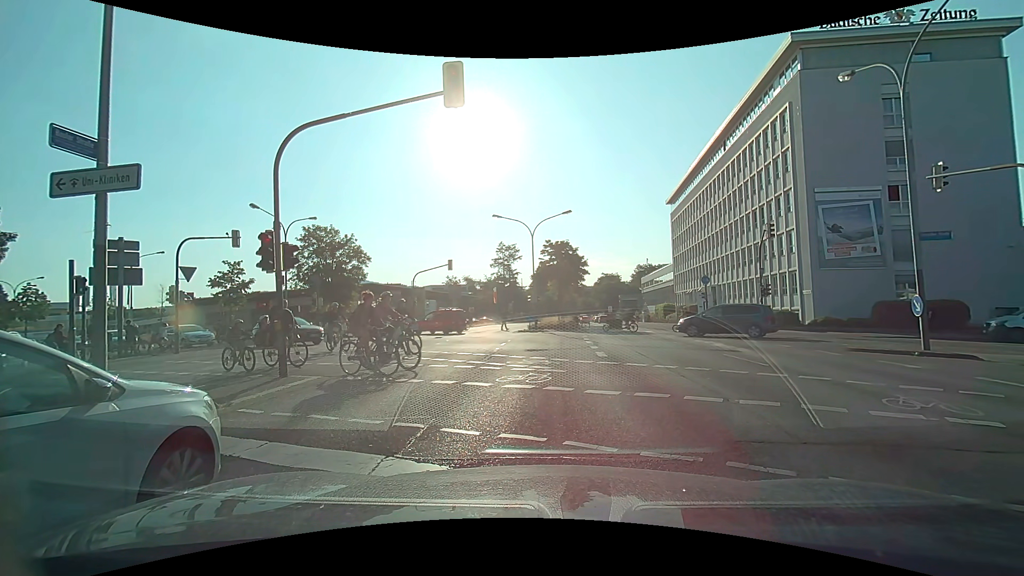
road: primary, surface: asphalt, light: Day
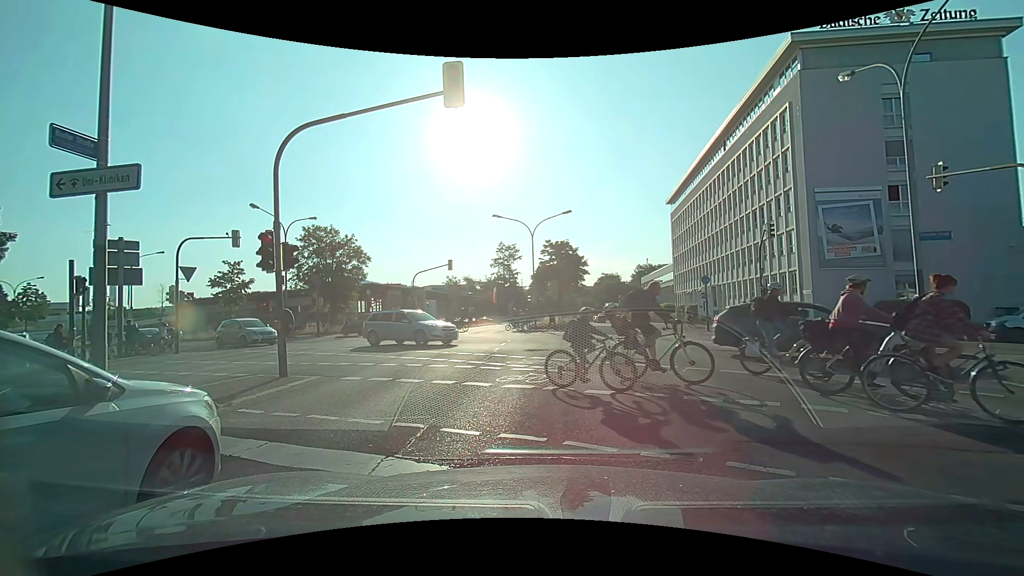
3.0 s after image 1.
(0.0, 0.0) m; 0°
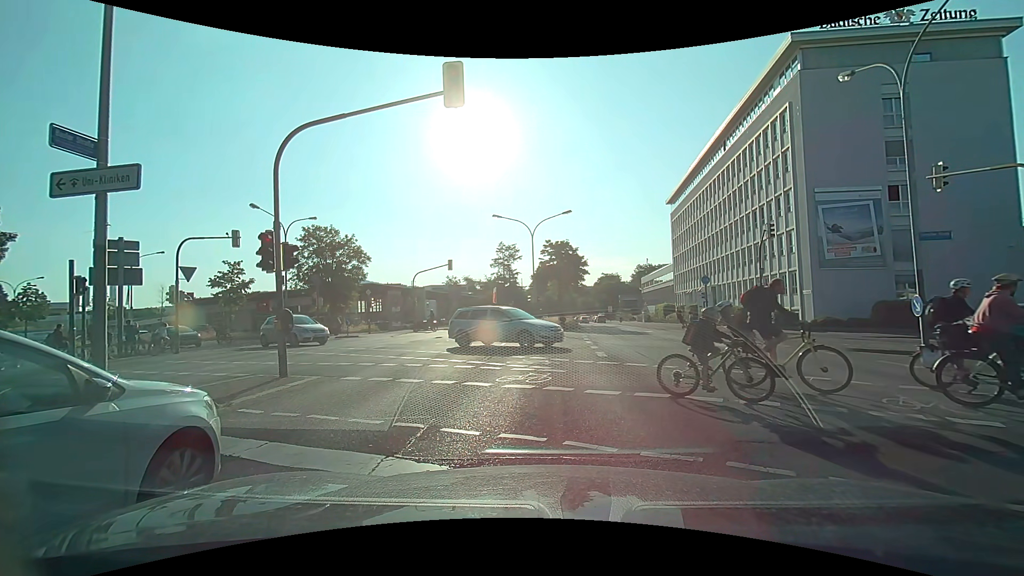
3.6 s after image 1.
(0.0, 0.0) m; 0°
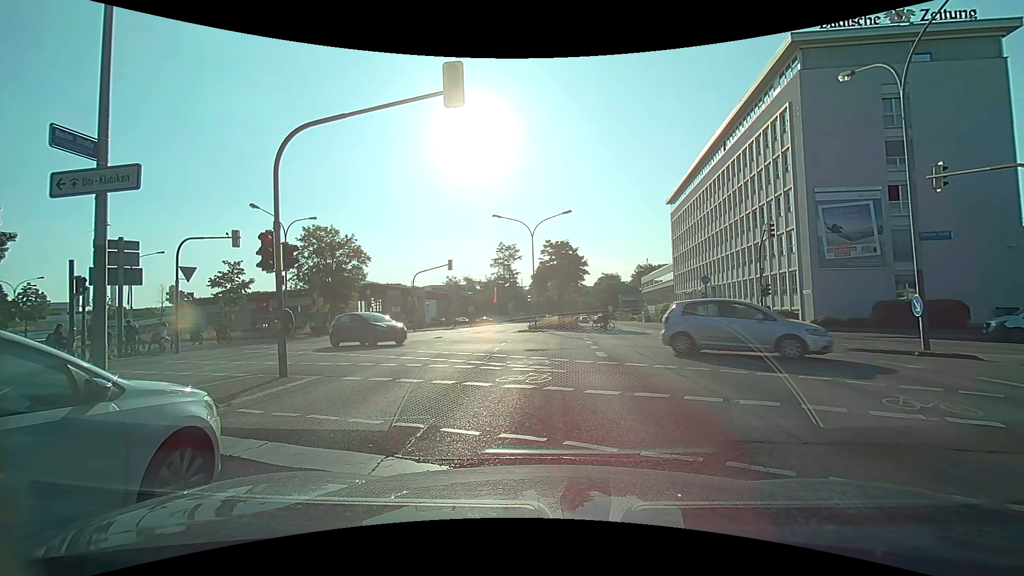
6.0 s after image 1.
(0.0, 0.0) m; 0°
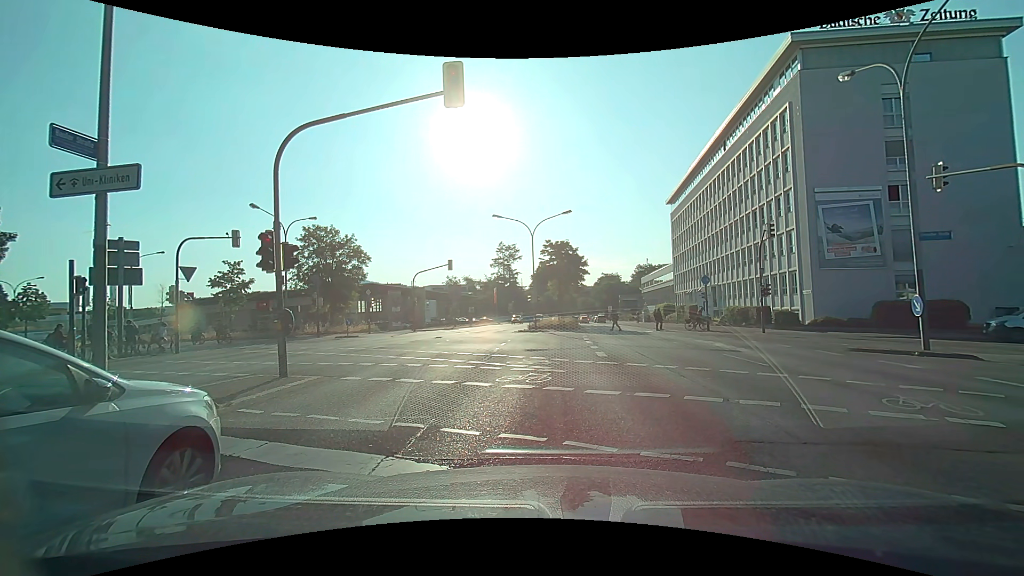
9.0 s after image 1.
(0.0, 0.0) m; 0°
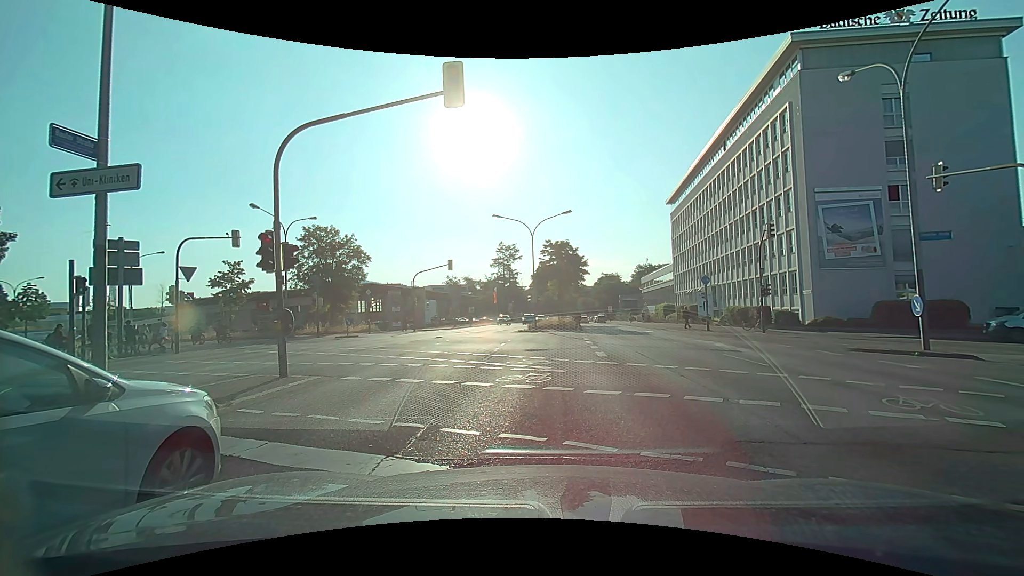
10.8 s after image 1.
(0.0, 0.0) m; 0°
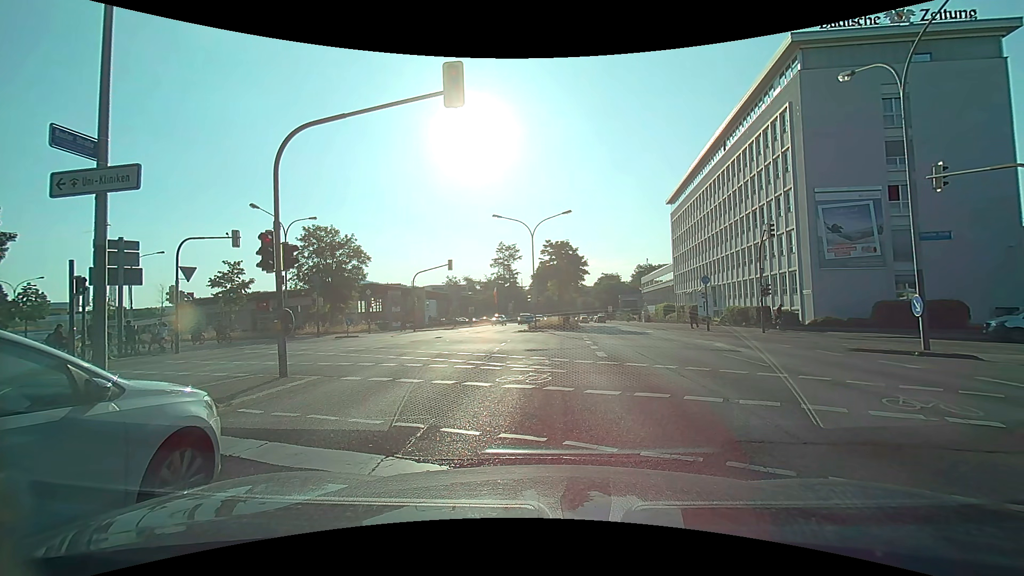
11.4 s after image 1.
(0.0, 0.0) m; 0°
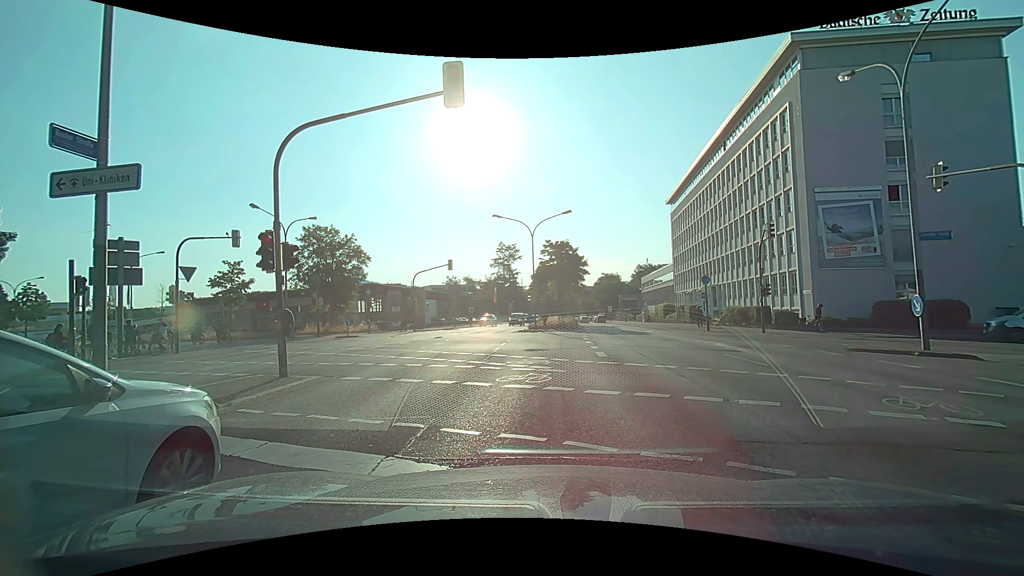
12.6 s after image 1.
(0.0, 0.0) m; 0°
(0, +10) (0, +20) (-1, +30) (-7, +38) (-16, +43) (-25, +48) (-33, +53) (-42, +57) (-52, +61) (-61, +64) m
